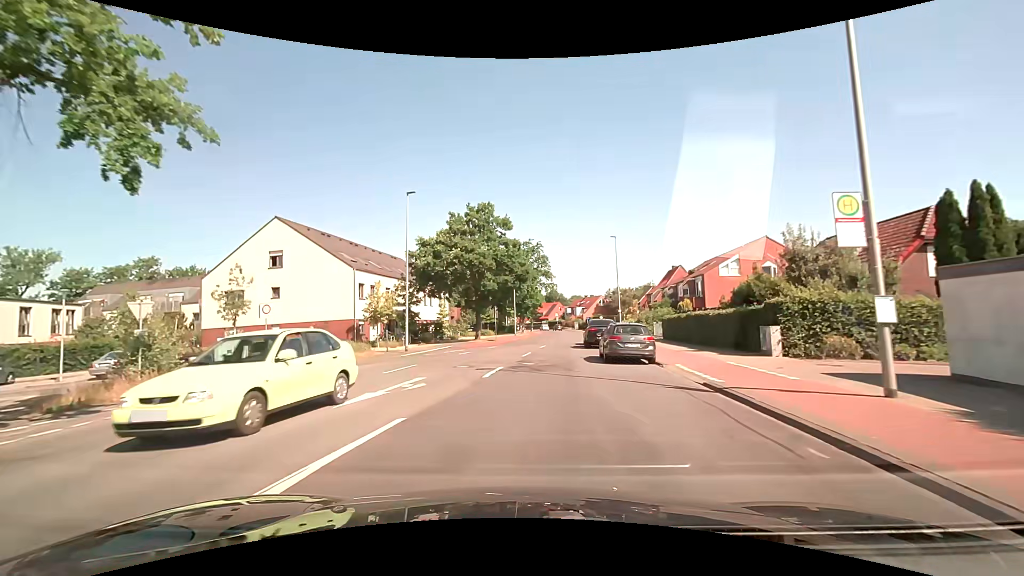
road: tertiary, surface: asphalt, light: Day
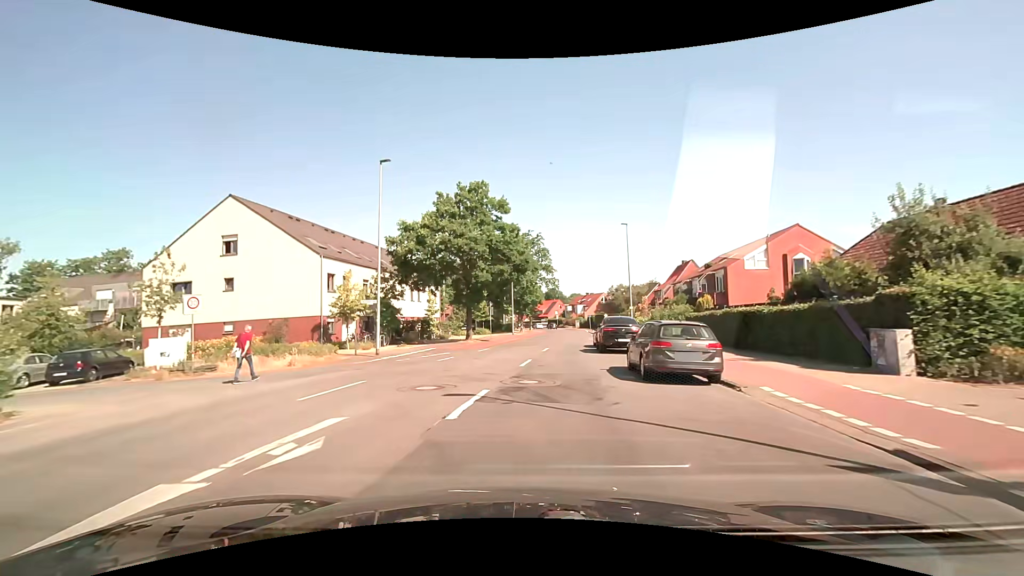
(0.0, +6.1) m; 0°
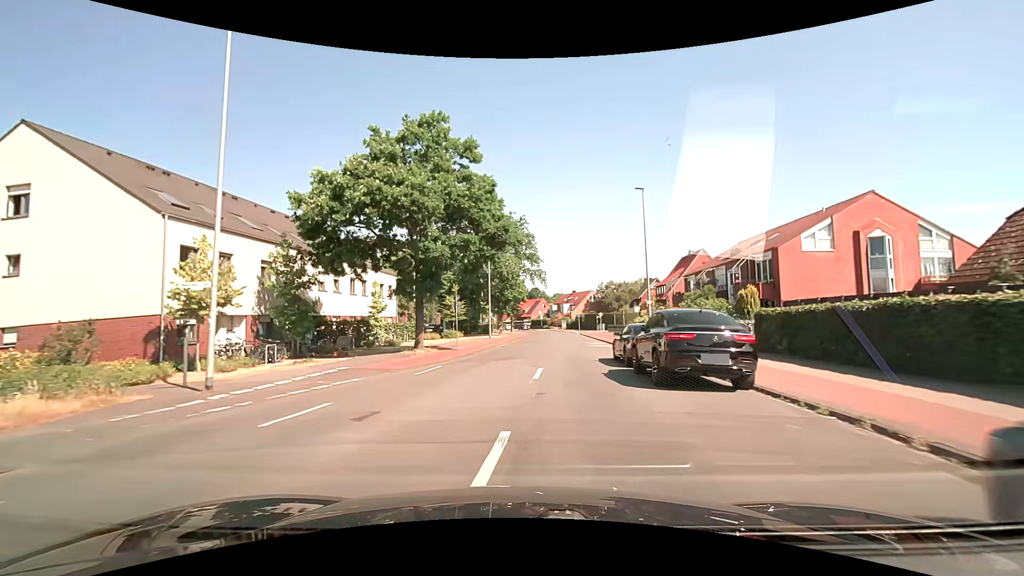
(+0.2, +12.6) m; +1°
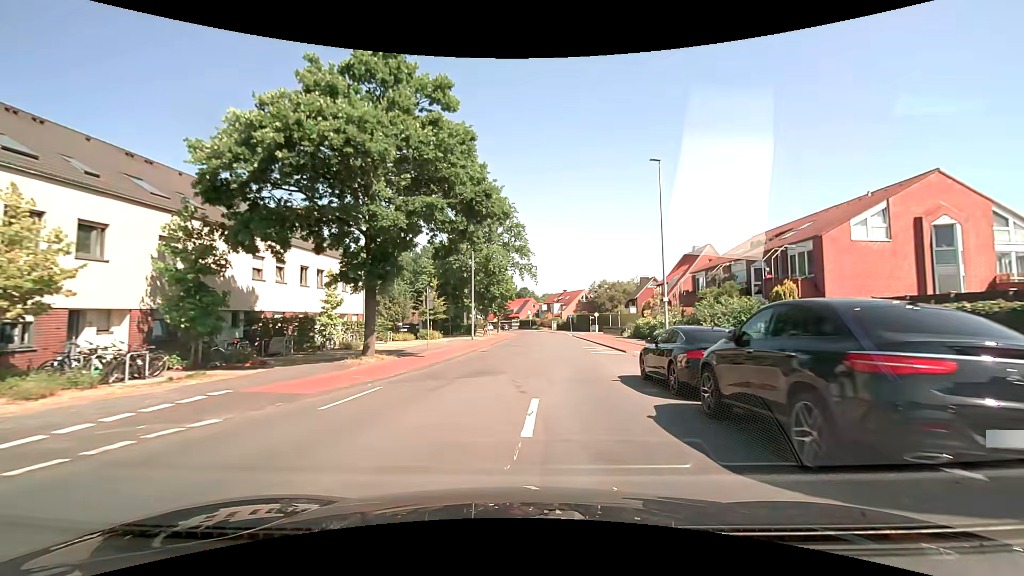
(+0.1, +6.4) m; +2°
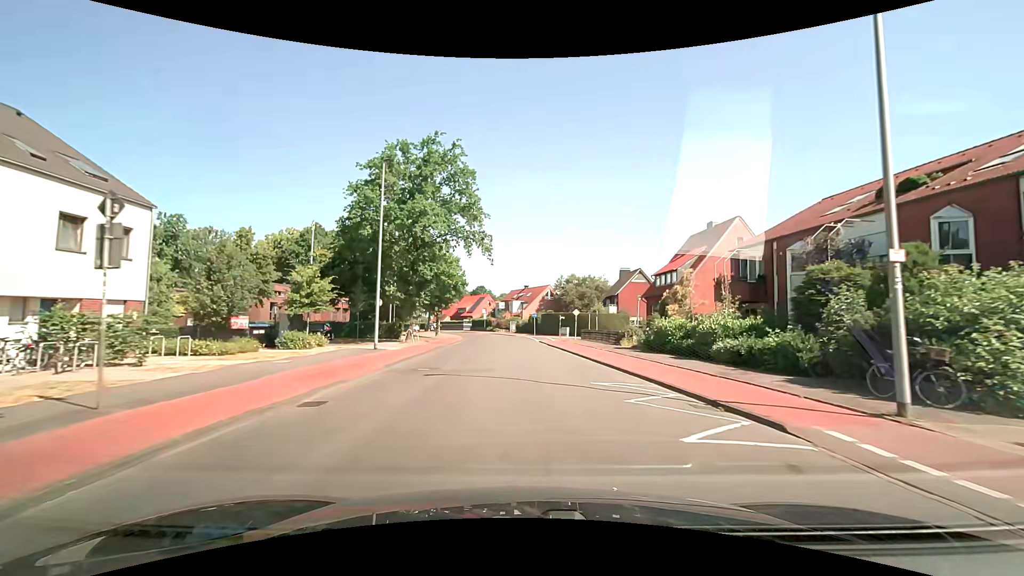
(+0.7, +19.1) m; +5°
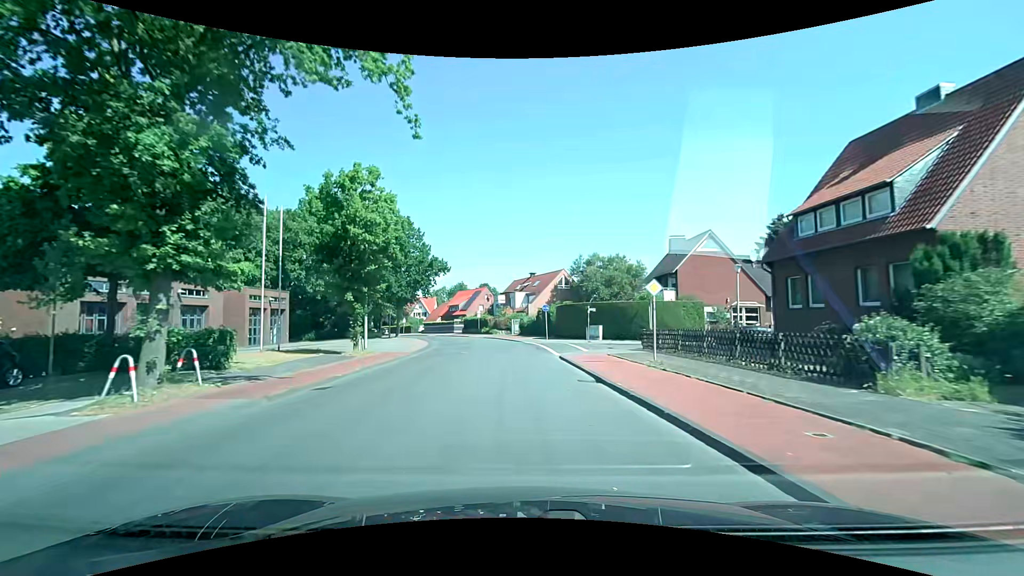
(+0.4, +25.0) m; -1°
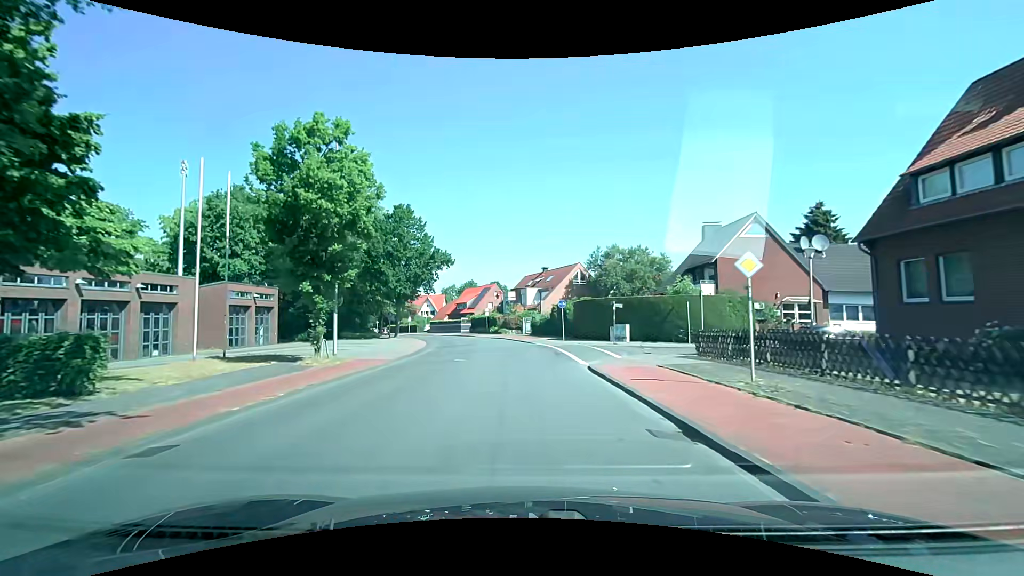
(-0.1, +6.2) m; -2°
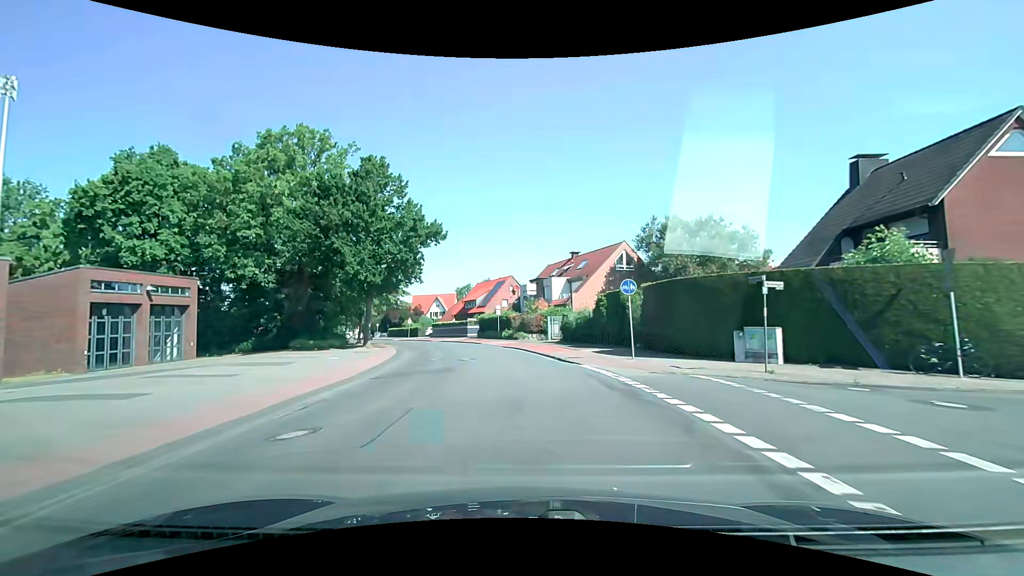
(-0.4, +17.9) m; -2°
